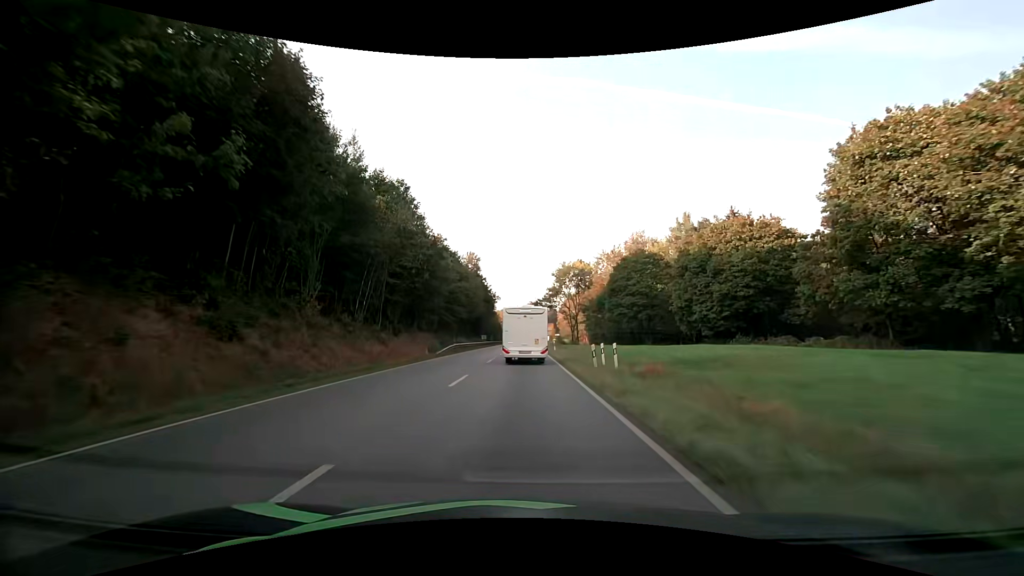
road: primary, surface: asphalt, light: Day
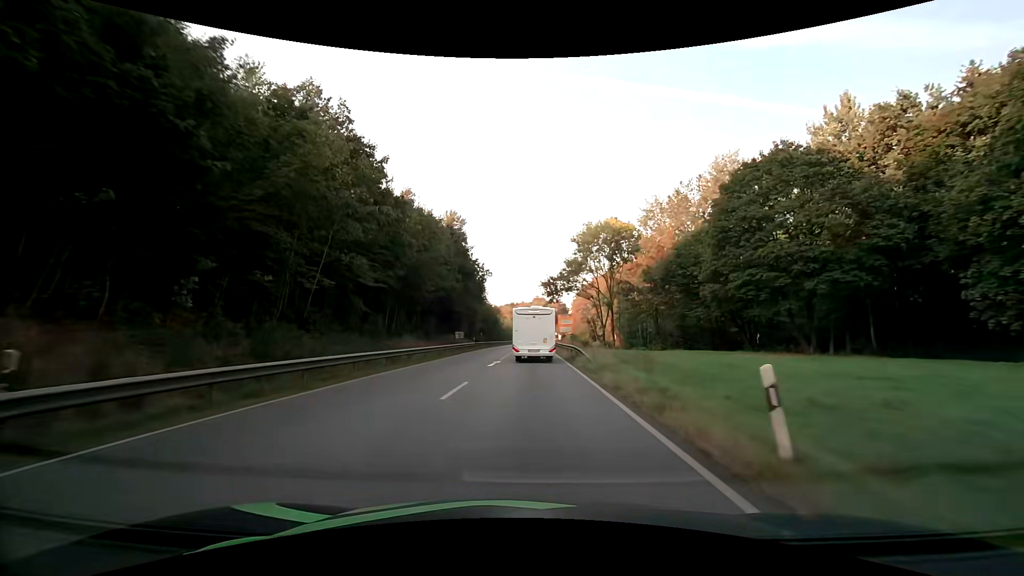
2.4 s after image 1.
(-0.1, +38.5) m; -1°
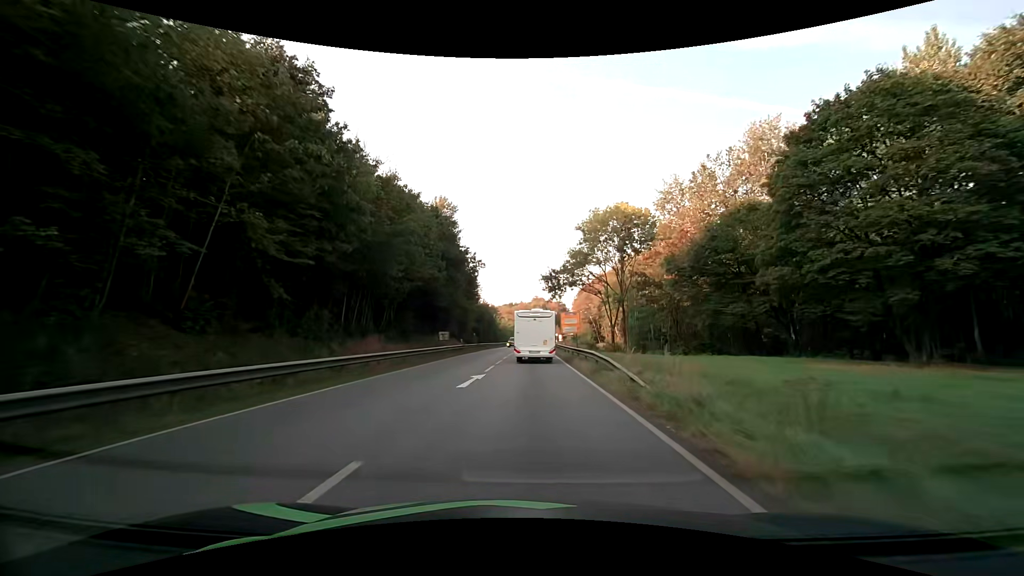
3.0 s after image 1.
(0.0, +9.0) m; 0°
(0, +10) (0, +20) (0, +30) (0, +40) (0, +50) (0, +60) (0, +70) (+1, +80) (+1, +90) (+1, +100) m
